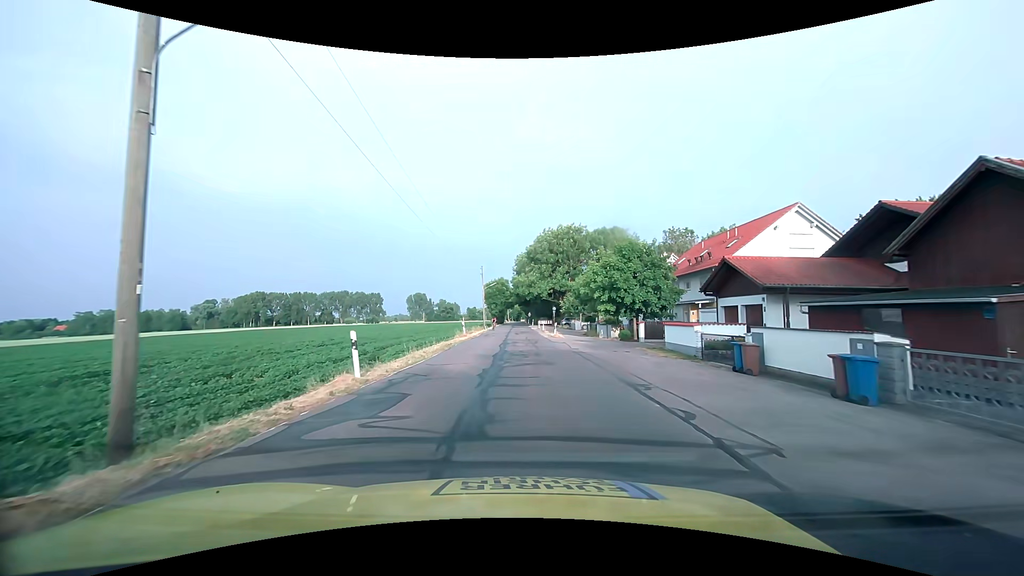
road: tertiary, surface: asphalt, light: Day
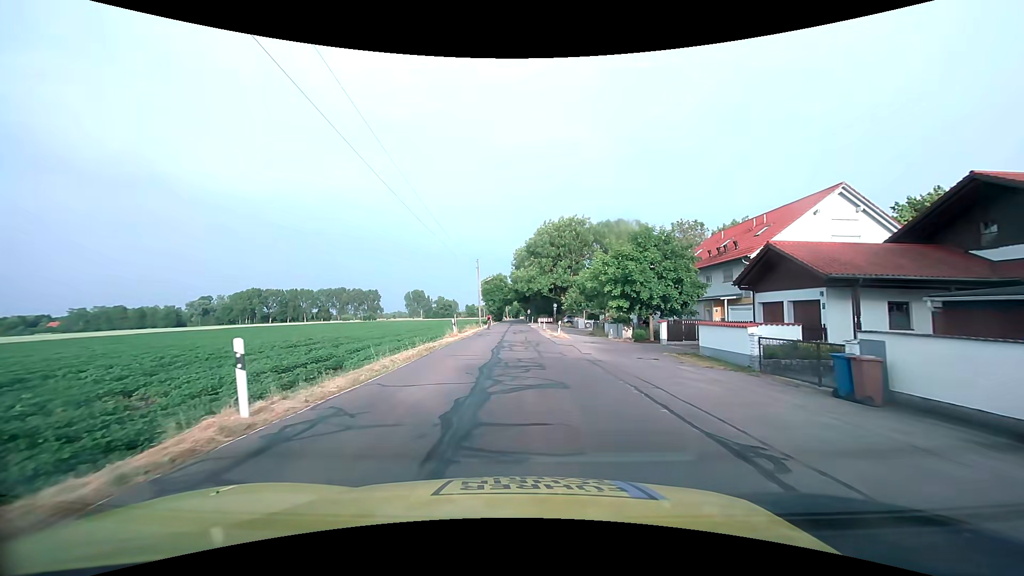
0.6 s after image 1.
(0.0, +5.0) m; -1°
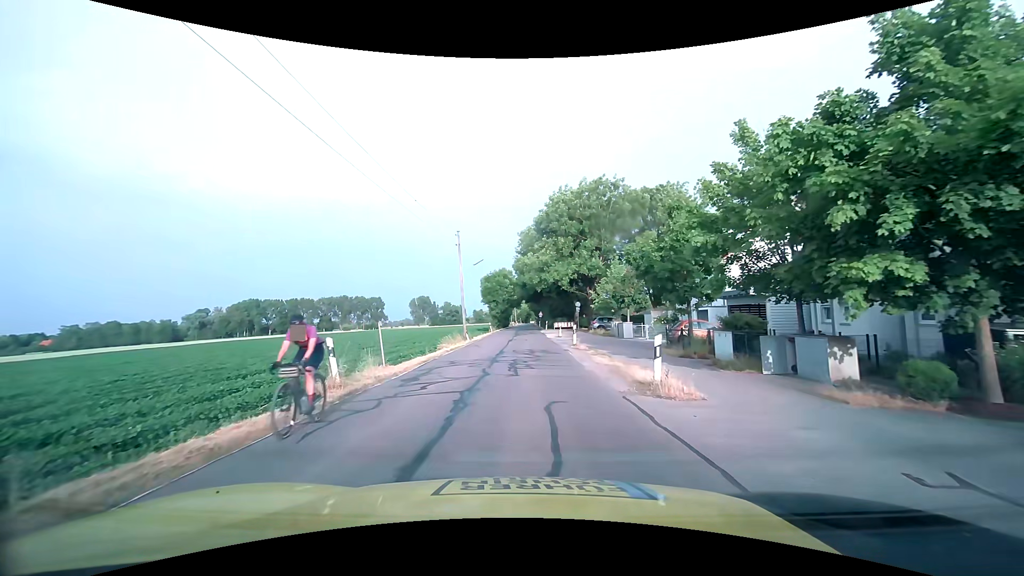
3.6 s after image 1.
(+0.2, +22.8) m; -1°
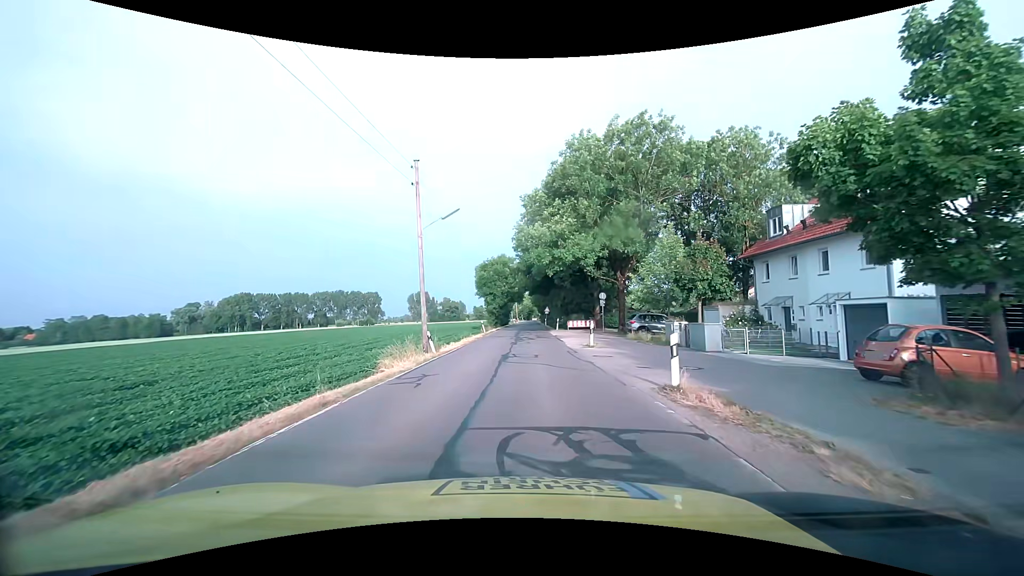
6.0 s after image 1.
(-0.2, +16.4) m; +1°
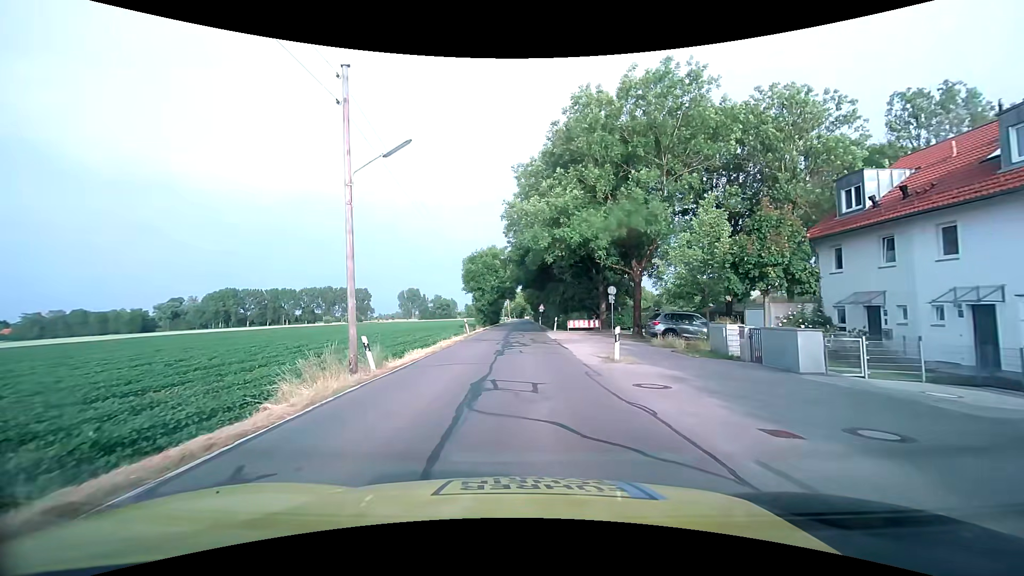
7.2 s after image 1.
(-0.1, +7.9) m; -1°
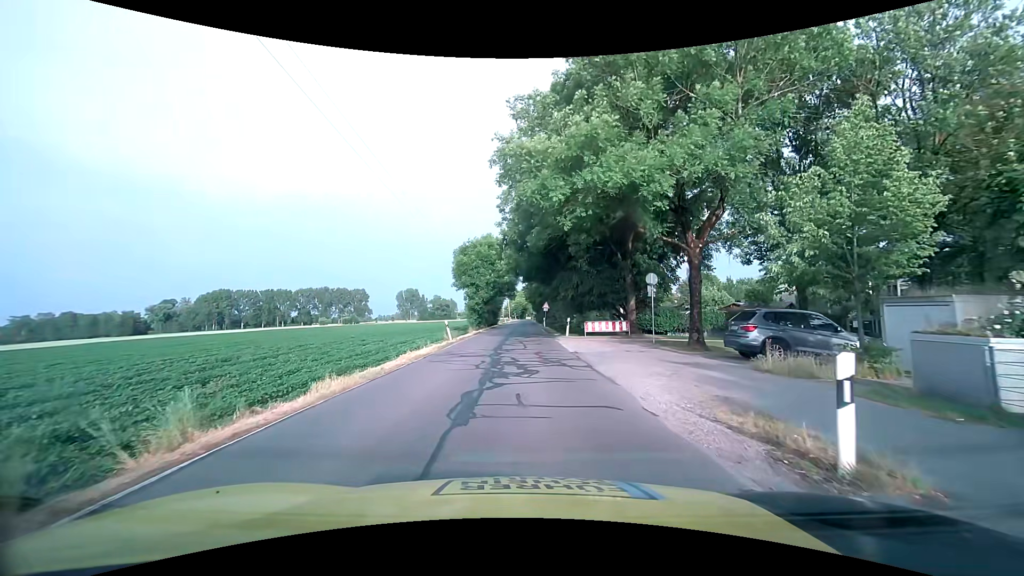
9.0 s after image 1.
(+0.1, +10.6) m; 0°
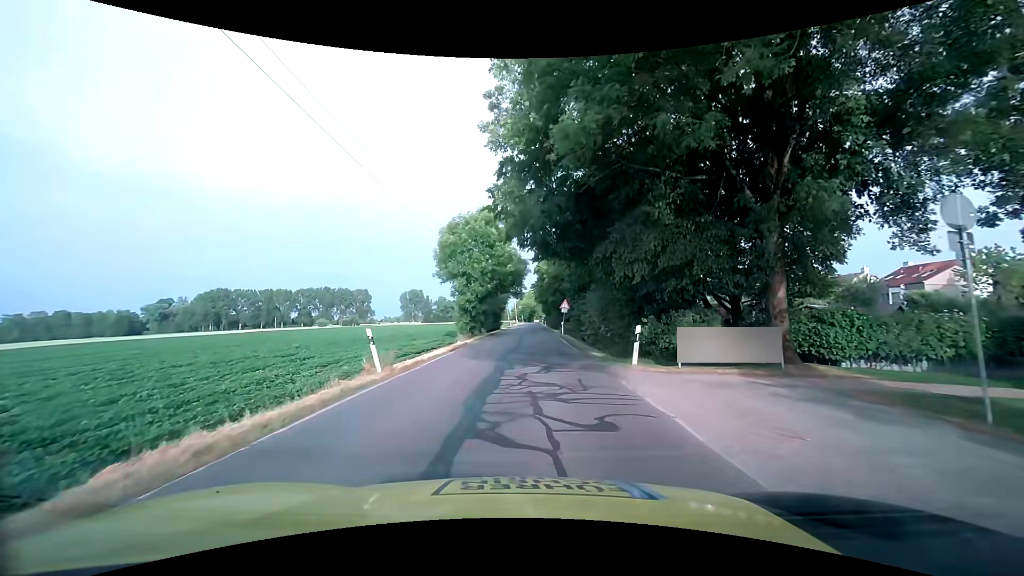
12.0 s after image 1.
(-0.1, +16.8) m; 0°
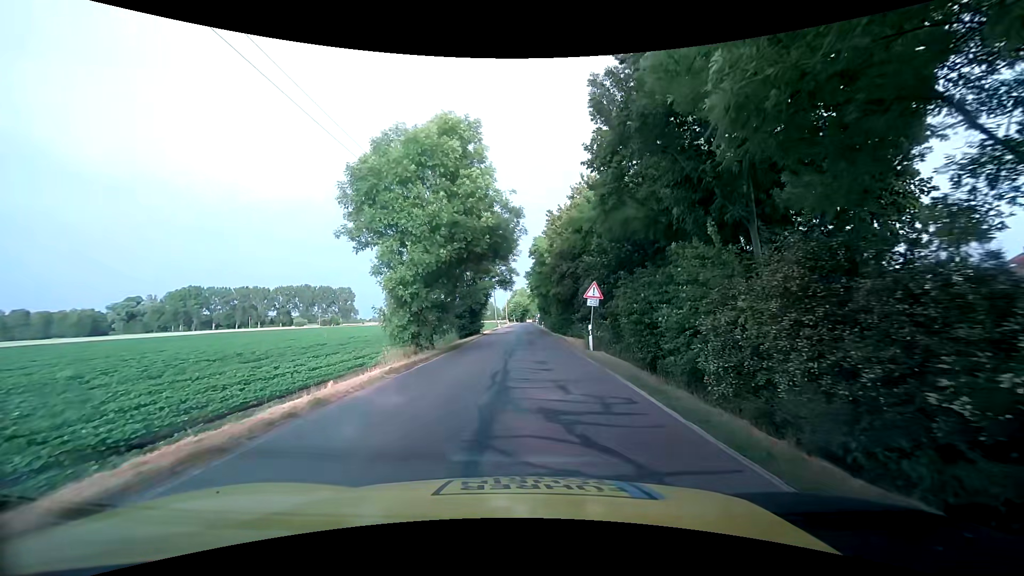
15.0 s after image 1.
(-0.1, +21.0) m; +1°
(0, +10) (0, +20) (0, +30) (0, +40) (0, +50) (-1, +60) (-1, +70) (-1, +80) (-1, +90) (-2, +100) m
